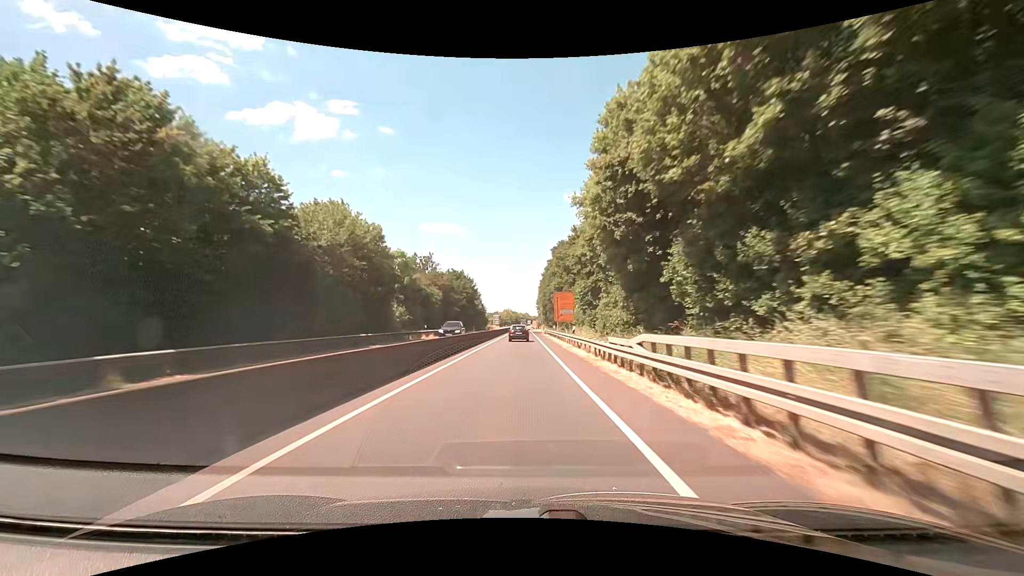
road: trunk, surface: asphalt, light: Day
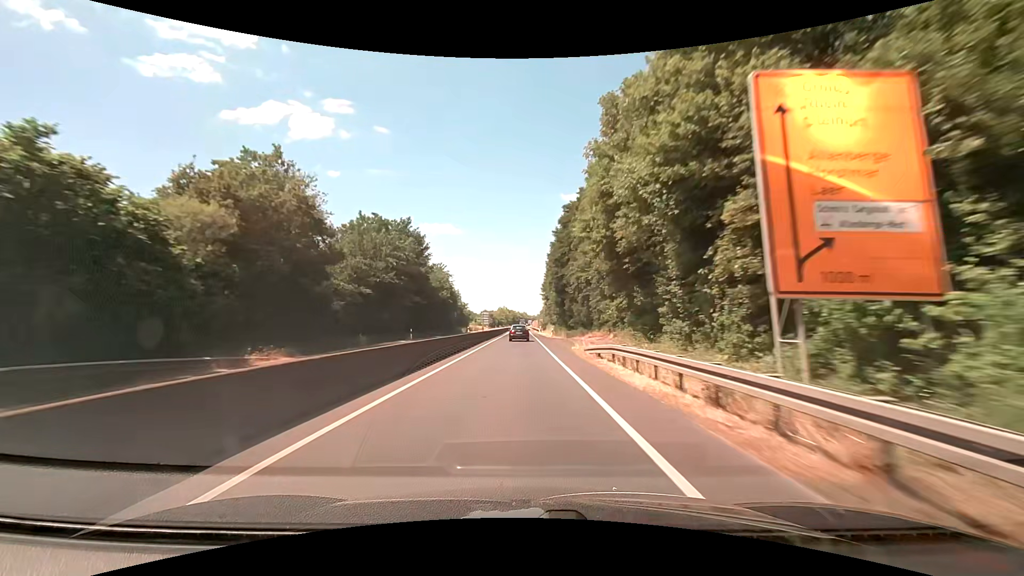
(+1.2, +55.1) m; +2°
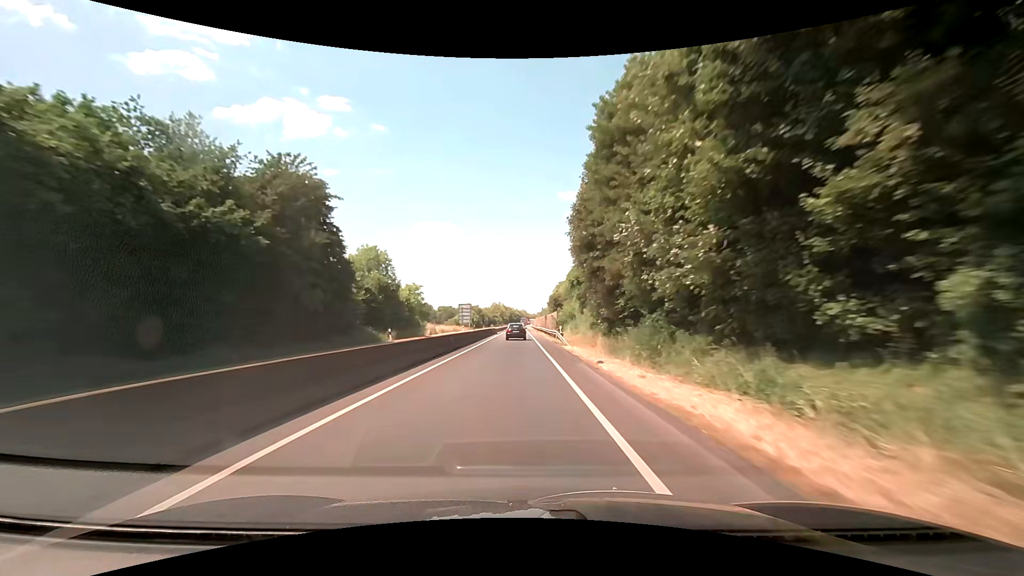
(-0.1, +55.7) m; 0°
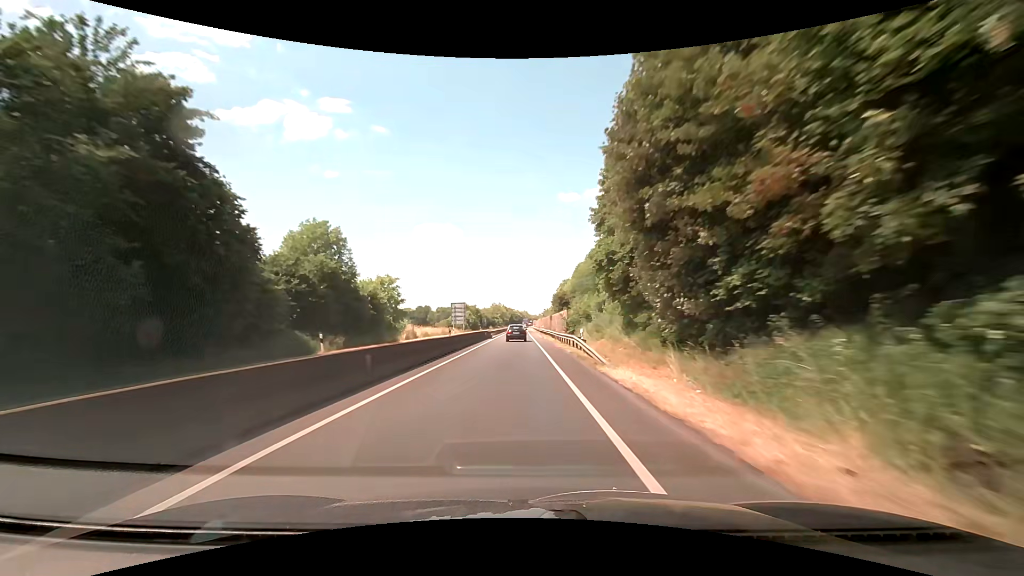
(-0.2, +14.0) m; -1°
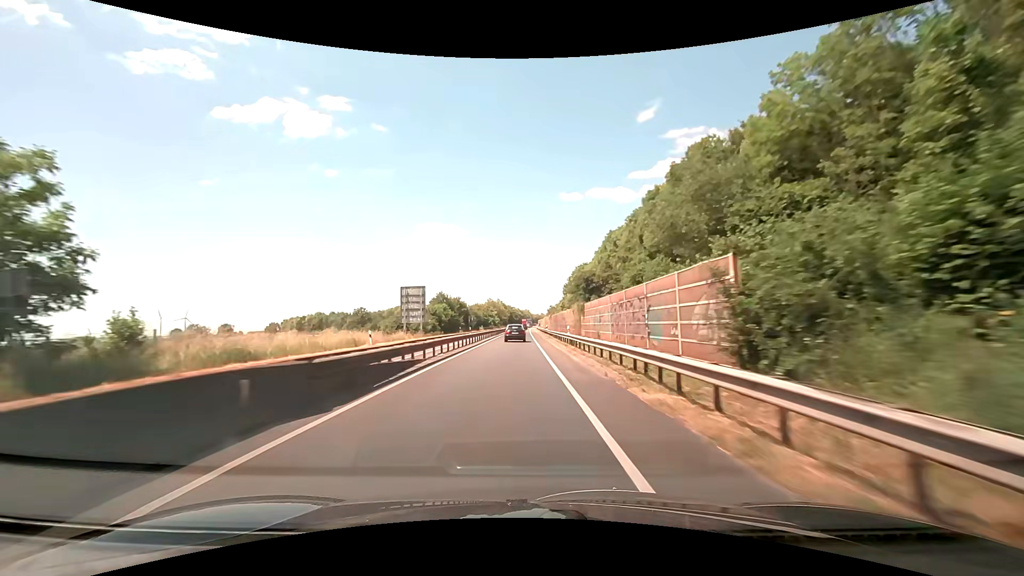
(-0.1, +42.1) m; 0°
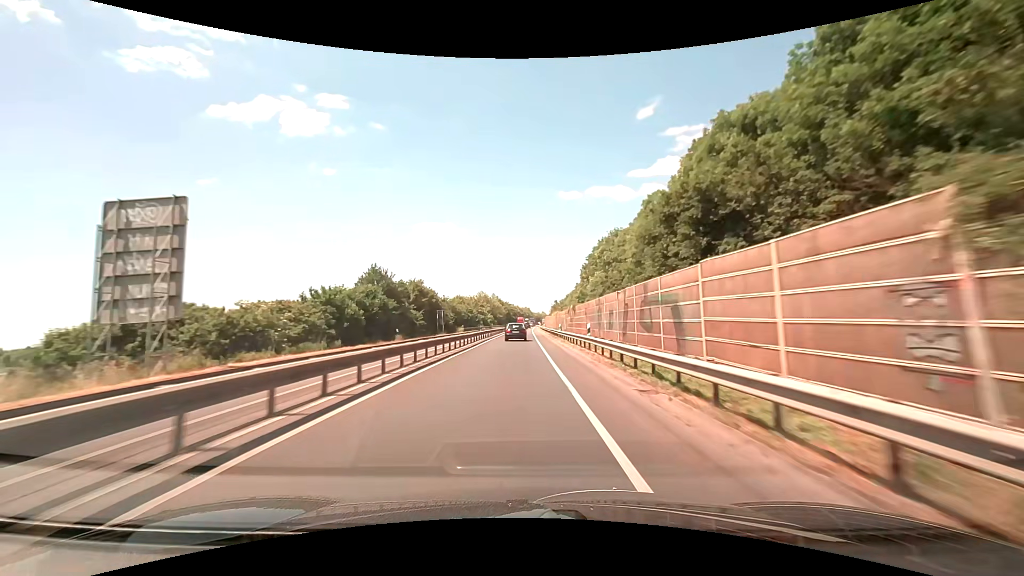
(+0.1, +41.8) m; 0°
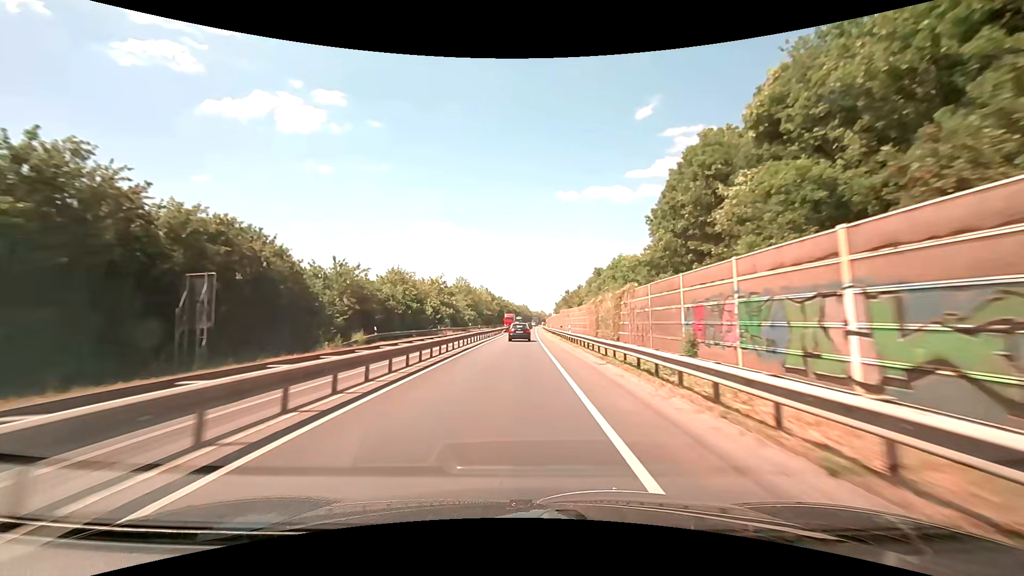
(+0.2, +53.8) m; 0°
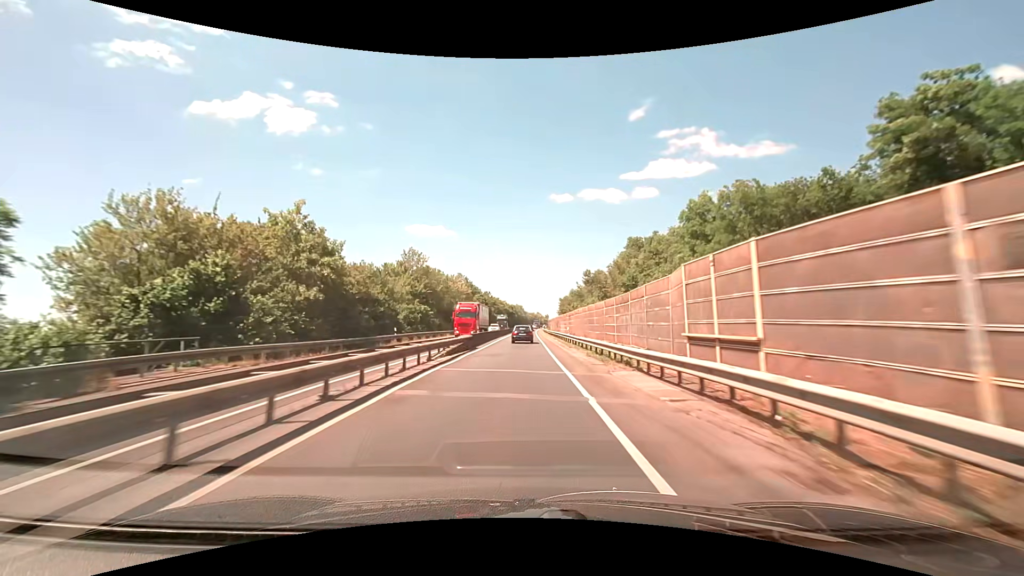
(+0.3, +50.6) m; +1°
(0, +10) (0, +20) (0, +30) (0, +40) (0, +50) (0, +60) (+1, +70) (+1, +80) (+1, +90) (+1, +100) m
